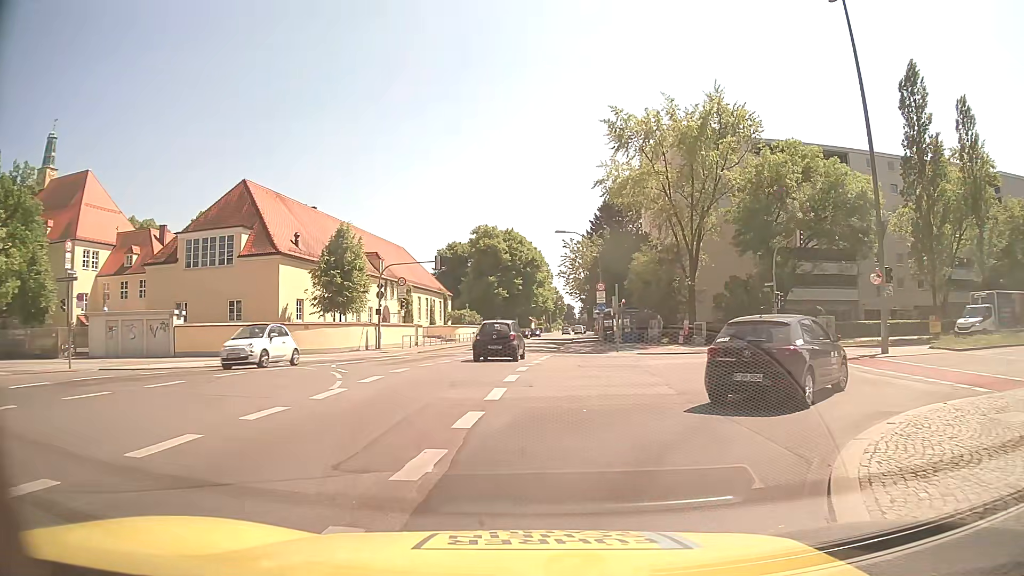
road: secondary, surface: asphalt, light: Day
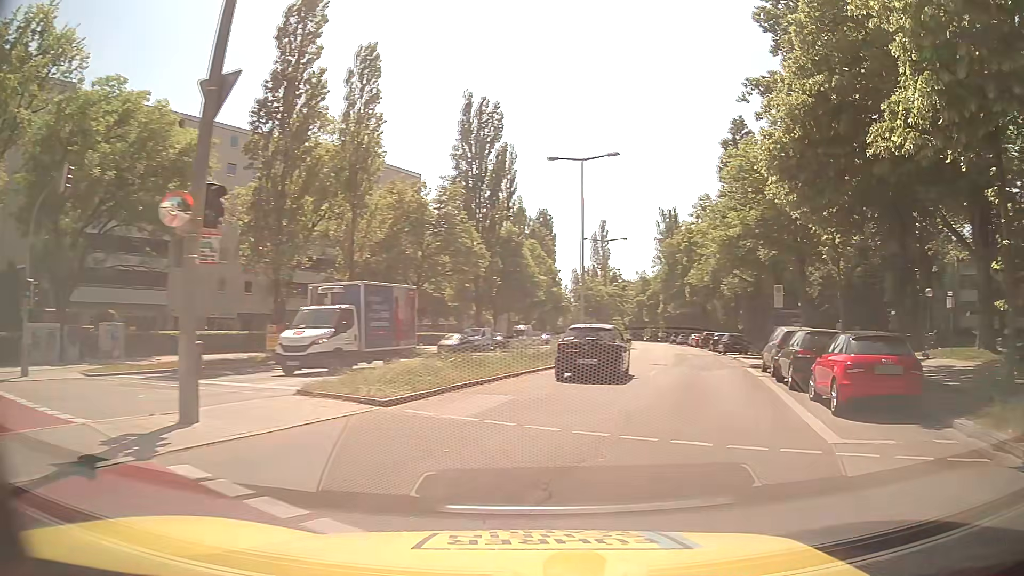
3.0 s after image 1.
(+7.1, +14.8) m; +59°
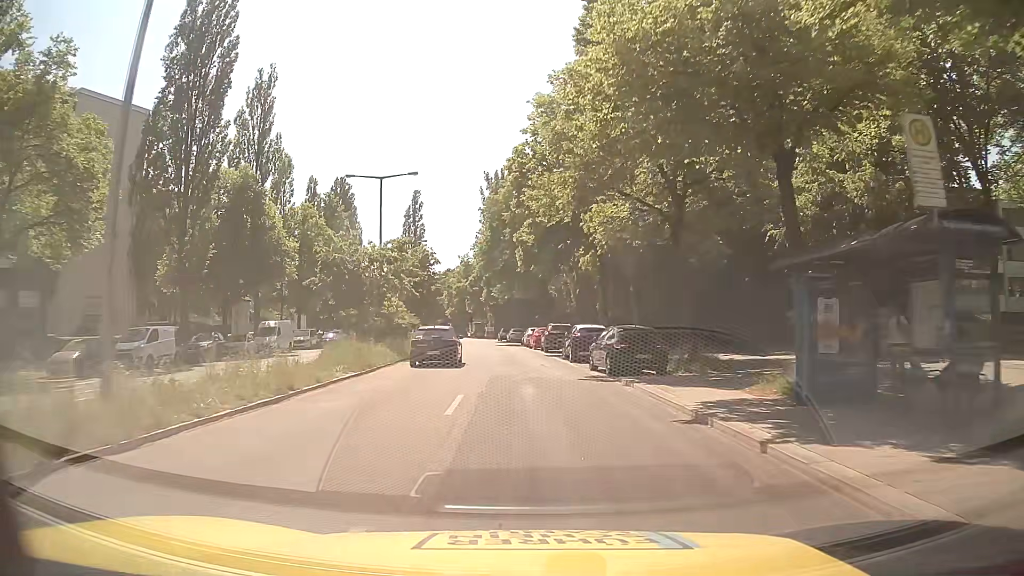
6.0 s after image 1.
(+6.1, +27.1) m; +14°
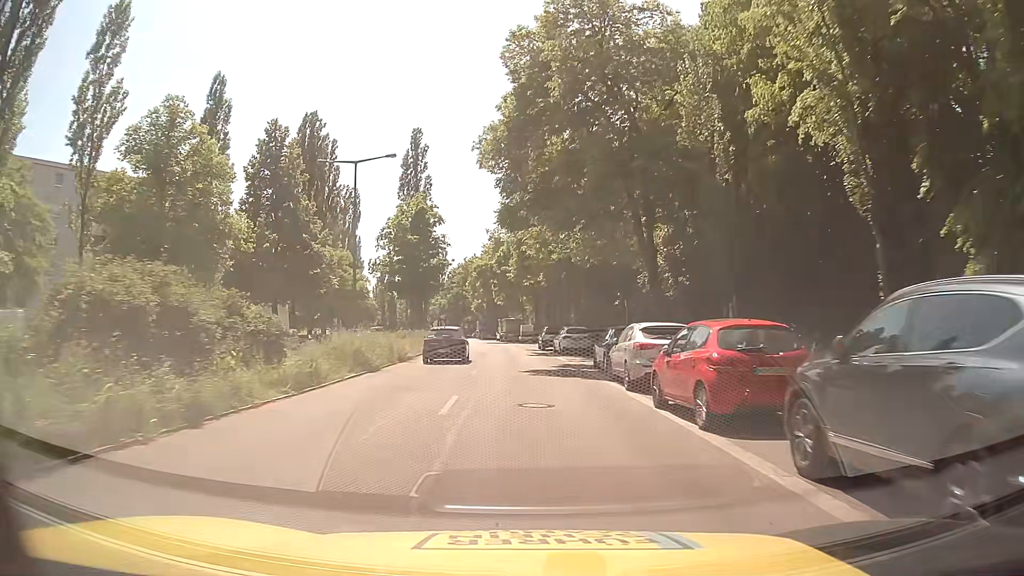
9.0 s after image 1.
(-1.1, +36.6) m; -4°
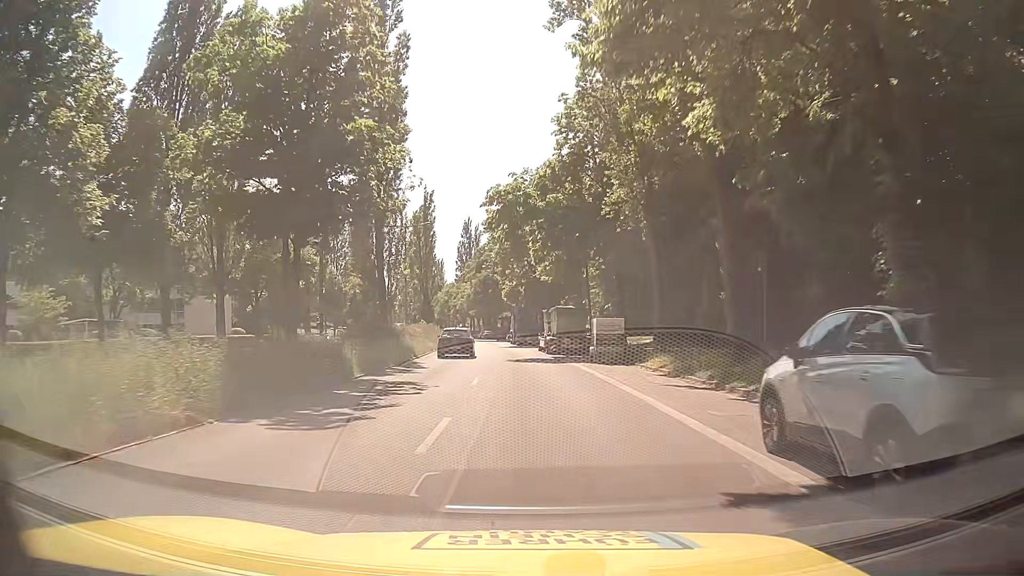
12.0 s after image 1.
(-1.2, +39.7) m; -3°
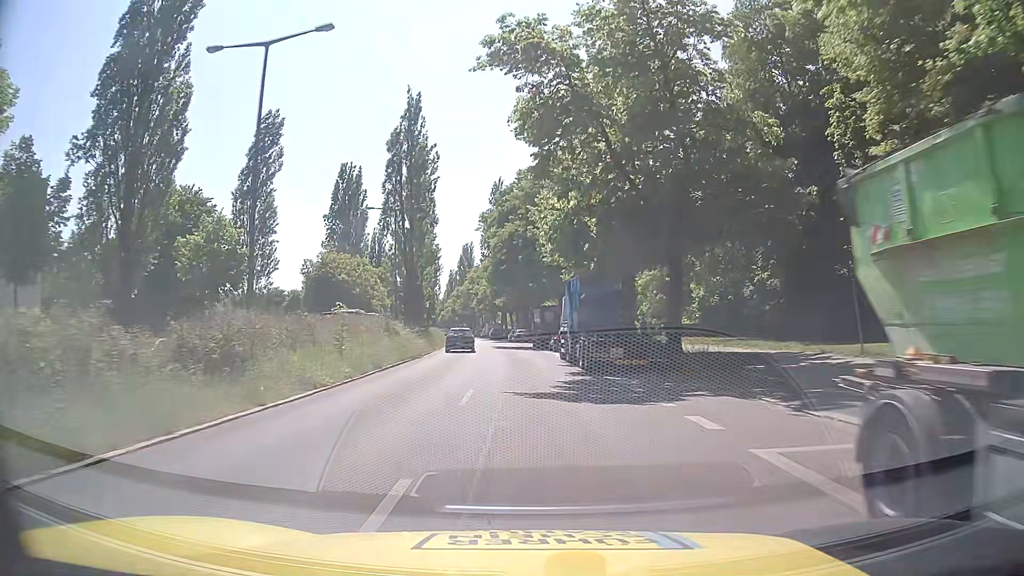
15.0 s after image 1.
(-1.8, +40.5) m; -4°
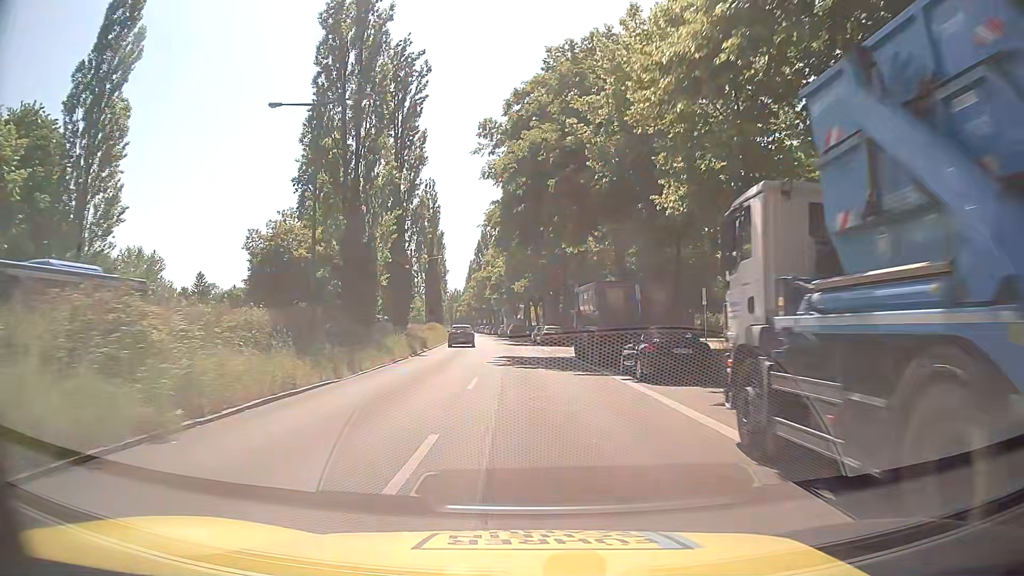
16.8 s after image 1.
(-0.4, +24.7) m; -1°
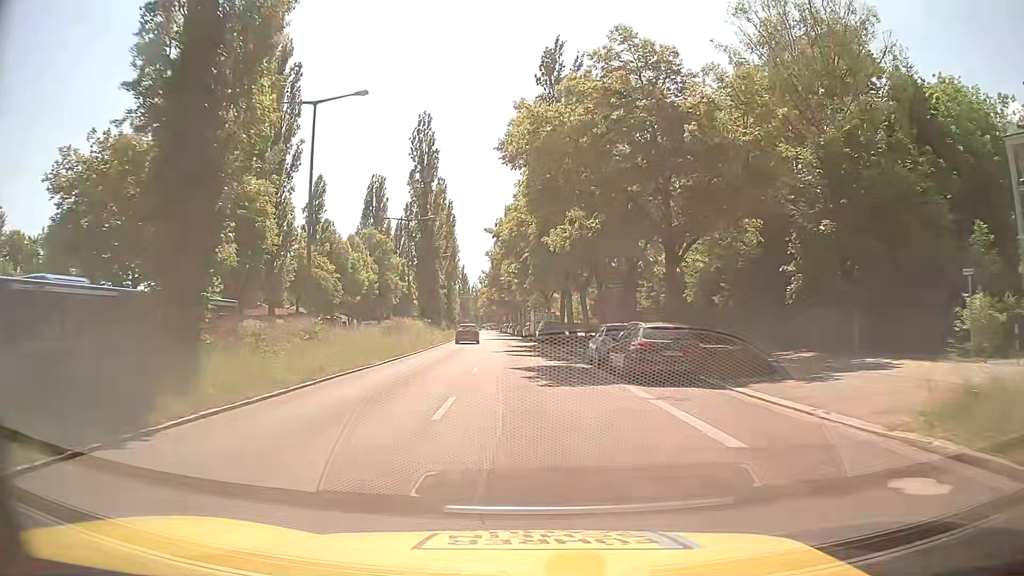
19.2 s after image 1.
(-1.0, +32.0) m; -3°
(0, +10) (0, +20) (0, +30) (-1, +40) (-1, +50) (-2, +60) (-2, +70) (-3, +80) (-4, +90) (-4, +100) m
